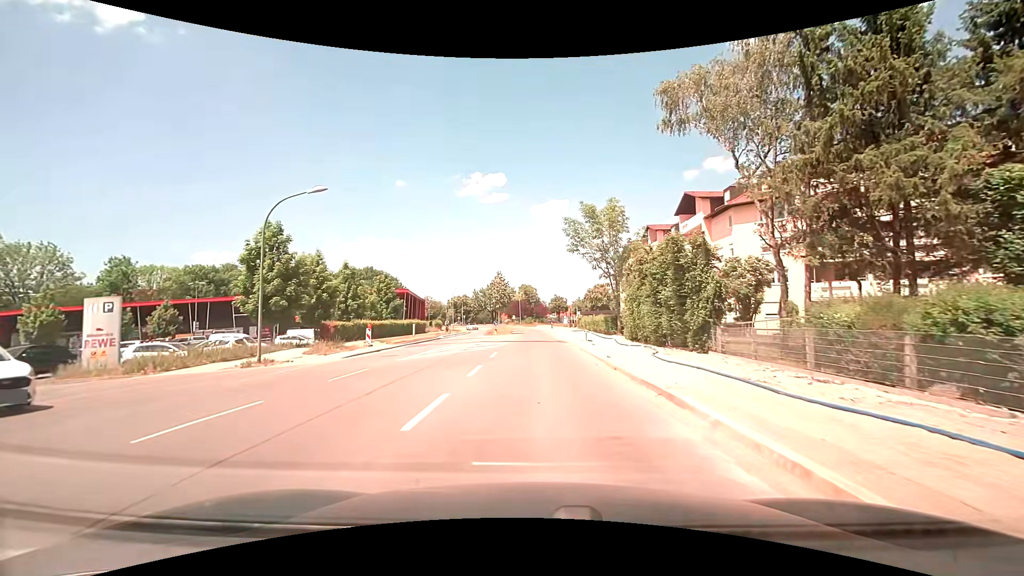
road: secondary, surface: asphalt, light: Day
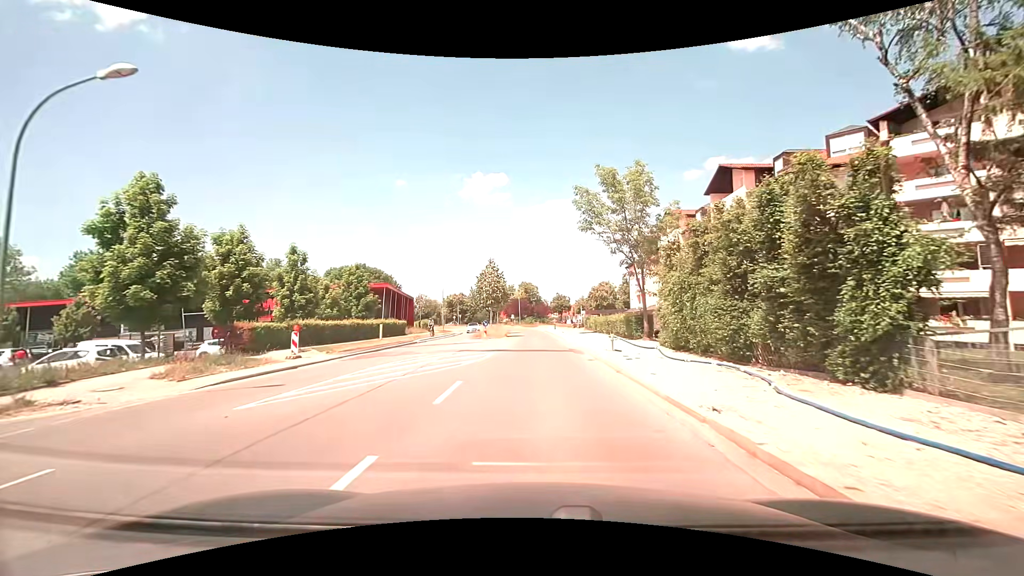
(0.0, +10.2) m; 0°
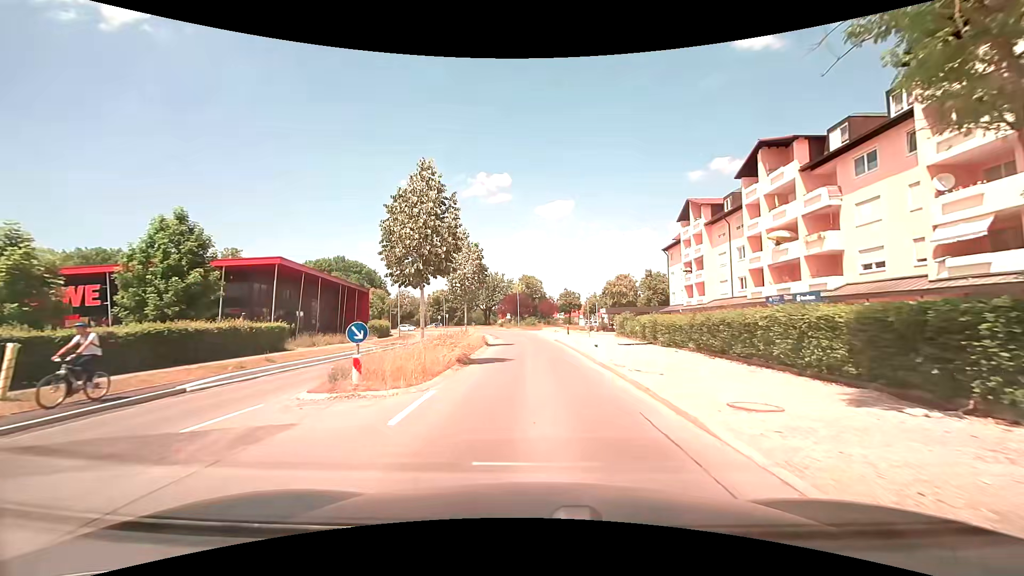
(0.0, +26.0) m; 0°
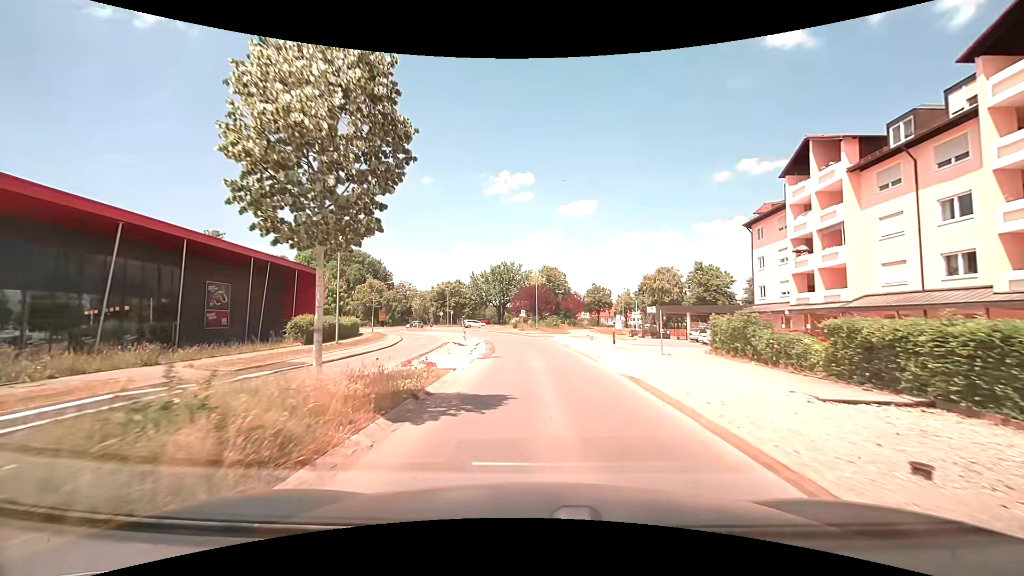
(-0.3, +20.1) m; -3°
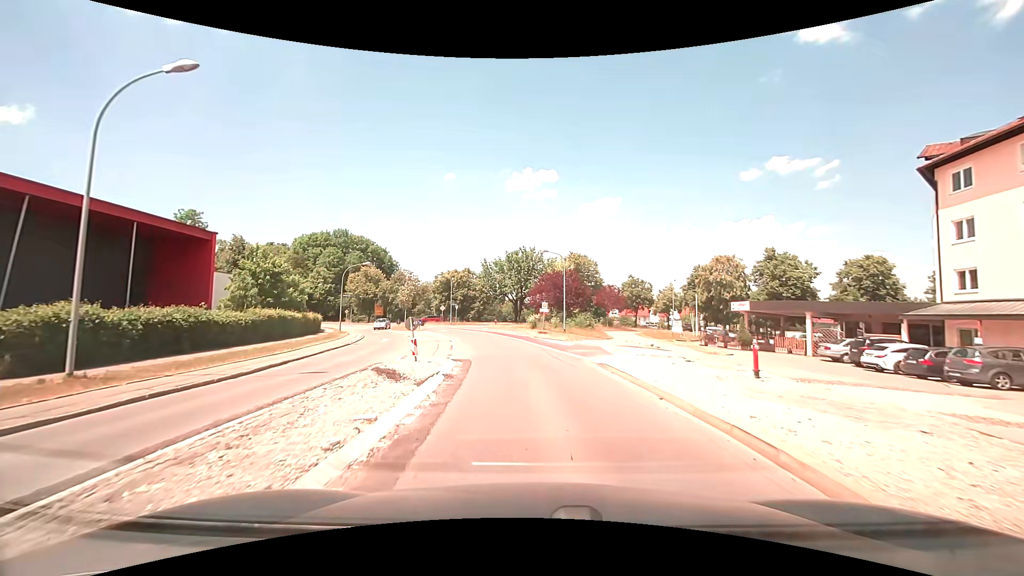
(-0.2, +18.9) m; -2°
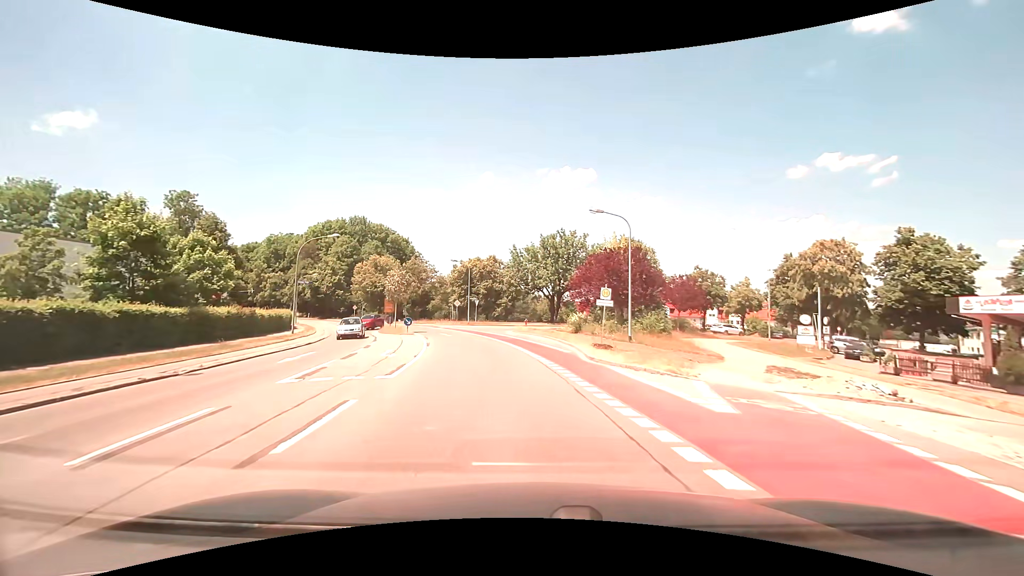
(-0.5, +17.3) m; -4°
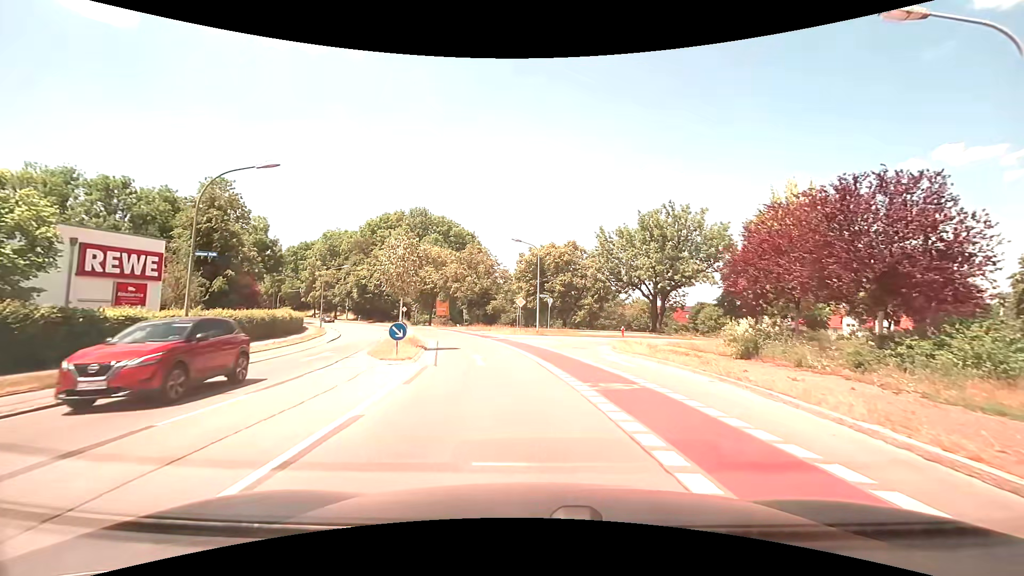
(-1.5, +18.8) m; -9°
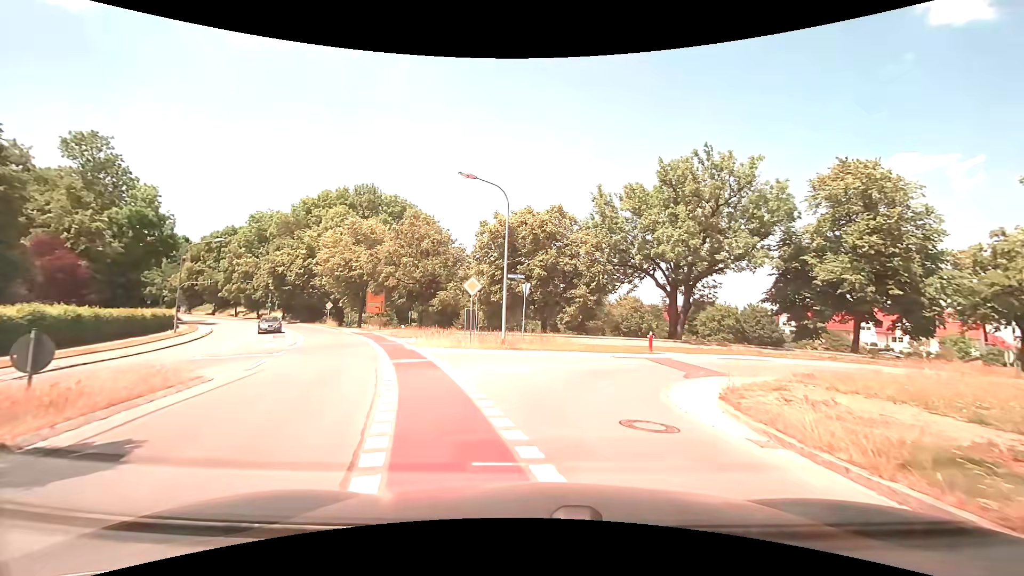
(+0.3, +18.3) m; +3°
(+1, +10) (+6, +19) (+15, +22) (+25, +20) (+34, +16) (+42, +10) (+50, +4) (+58, -2) (+65, -8) (+73, -14) m
